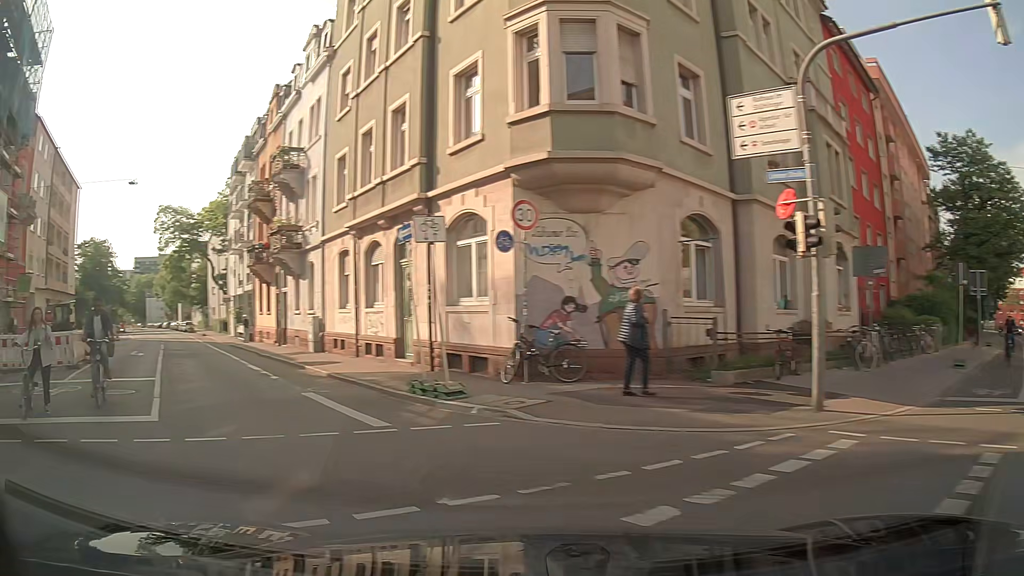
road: residential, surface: asphalt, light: Day
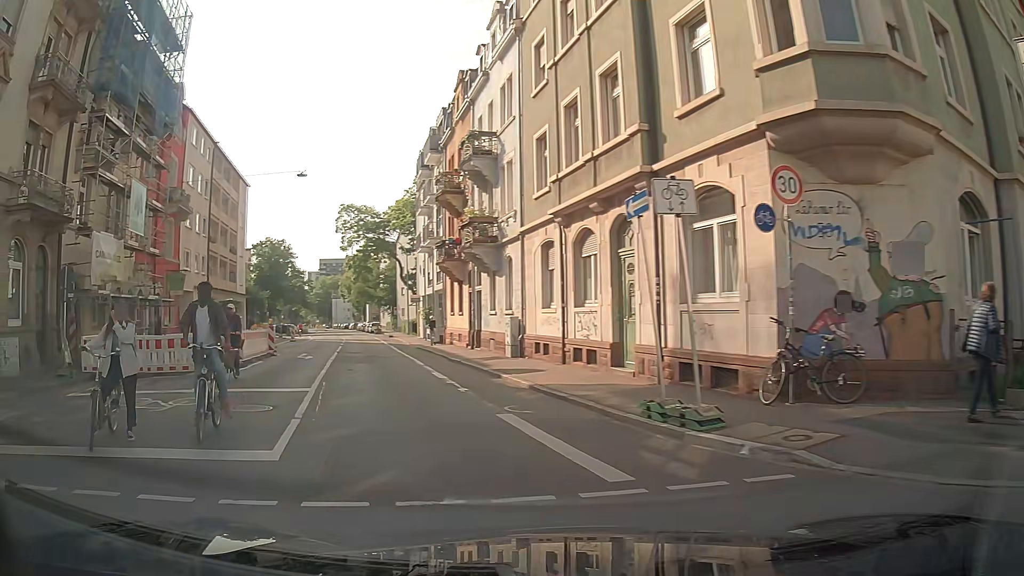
(-0.5, +3.2) m; -14°
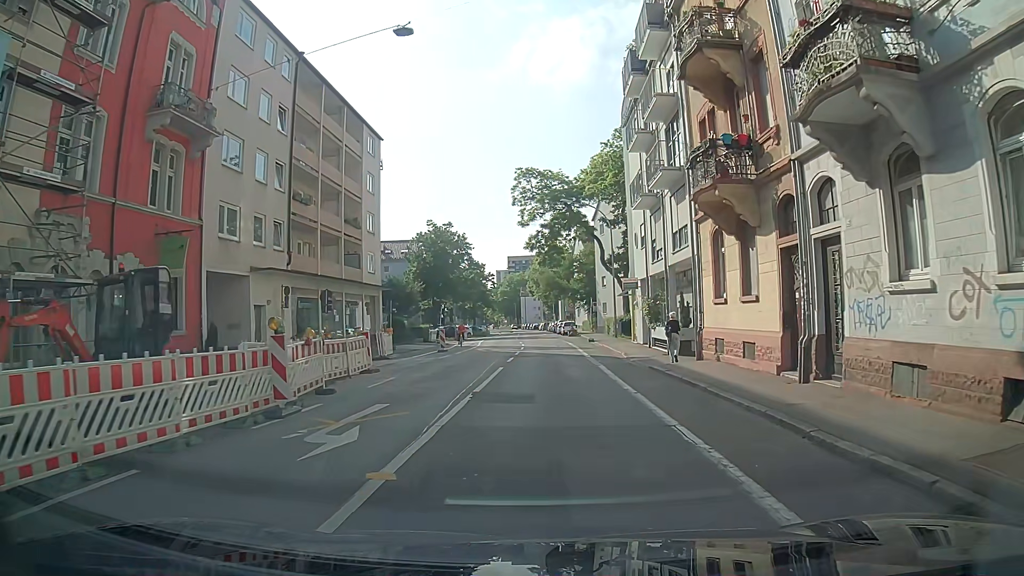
(-3.6, +18.7) m; -15°
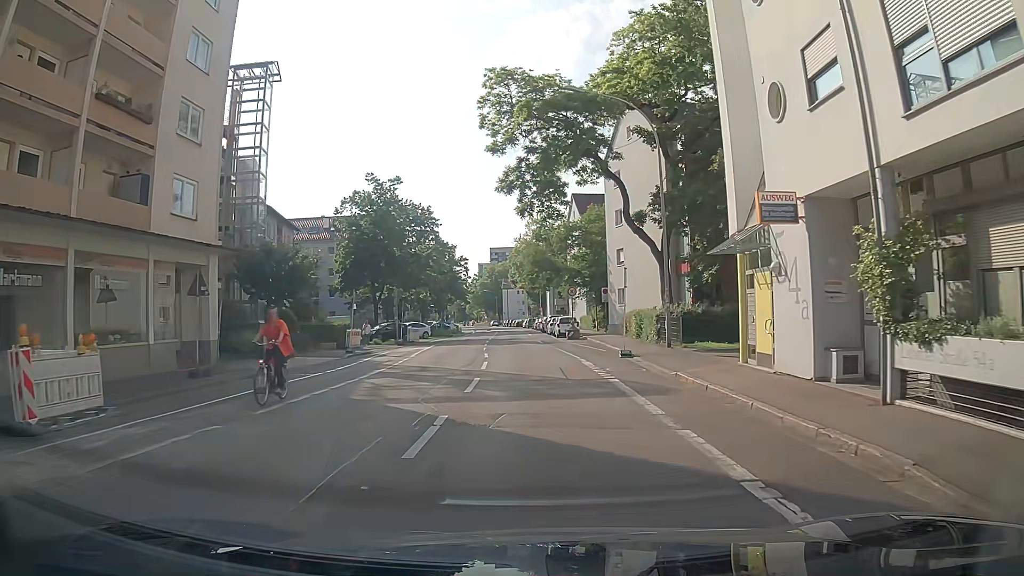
(+0.2, +23.6) m; 0°
